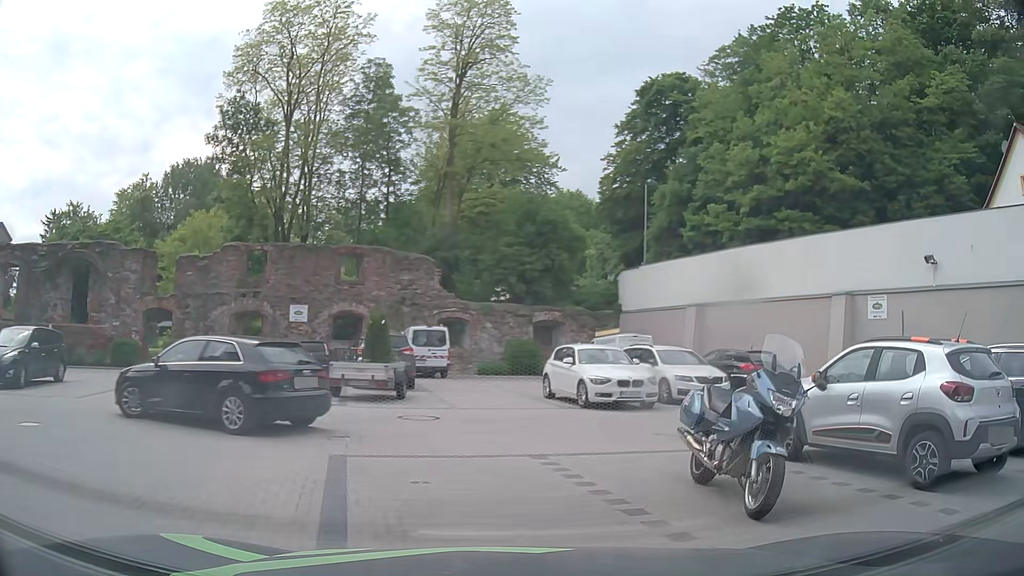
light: Day
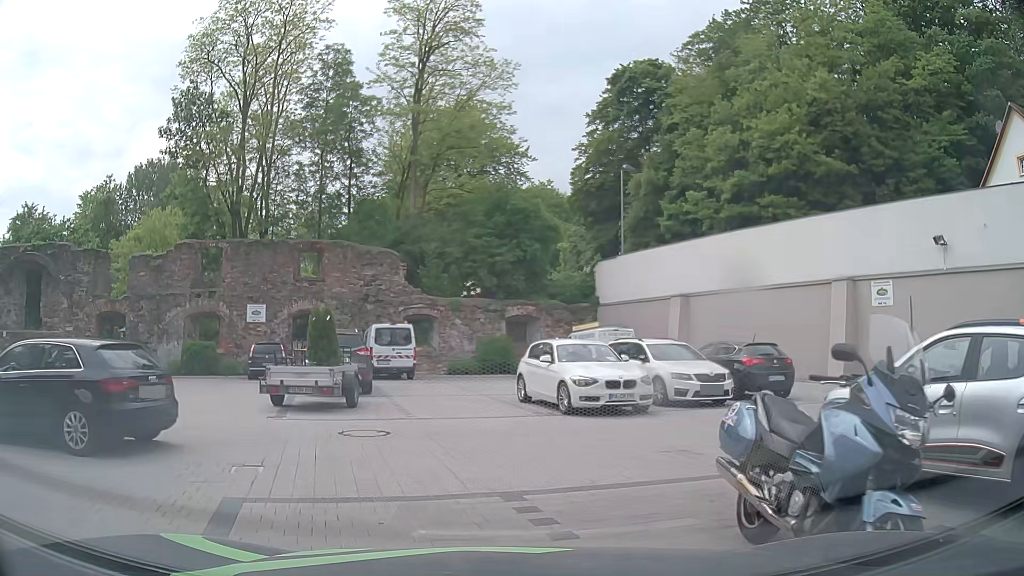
(+0.2, +2.3) m; +4°
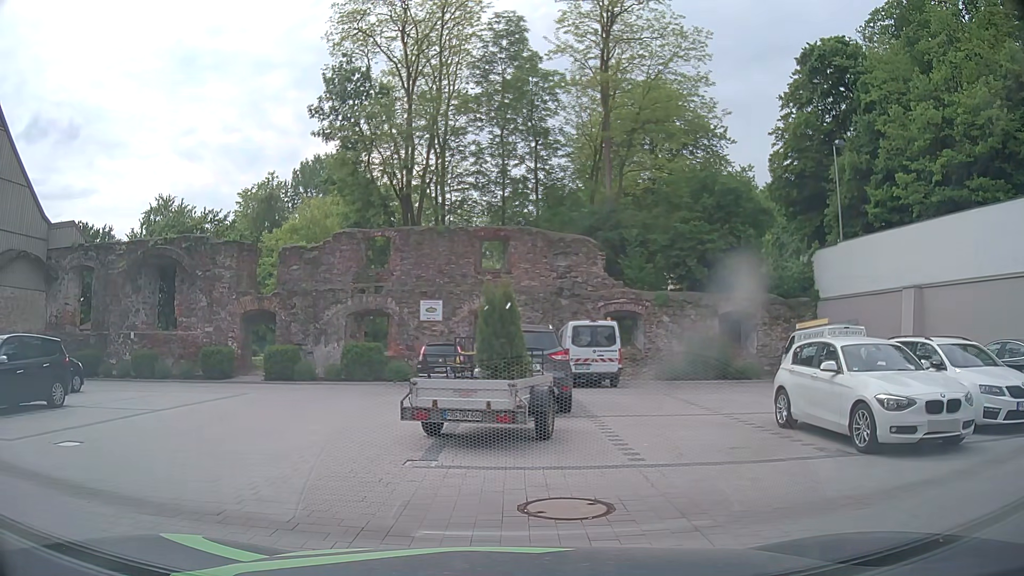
(-0.5, +4.3) m; -16°
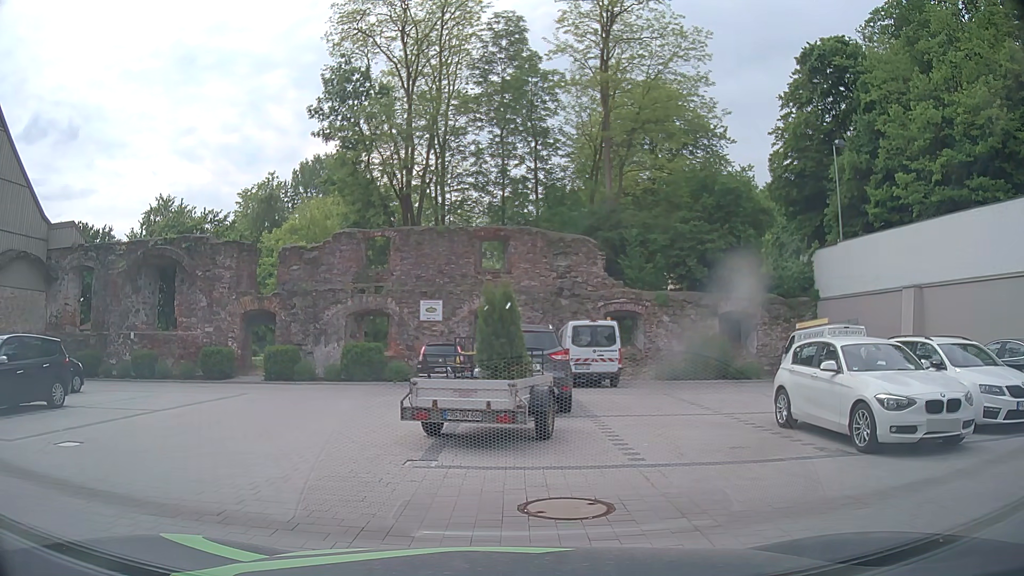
(0.0, 0.0) m; 0°
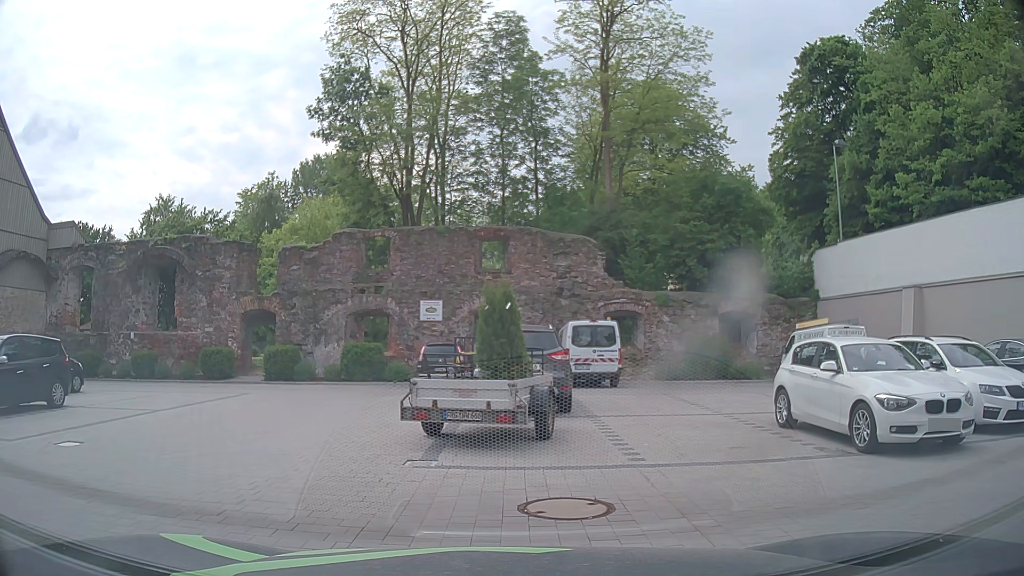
(0.0, 0.0) m; 0°
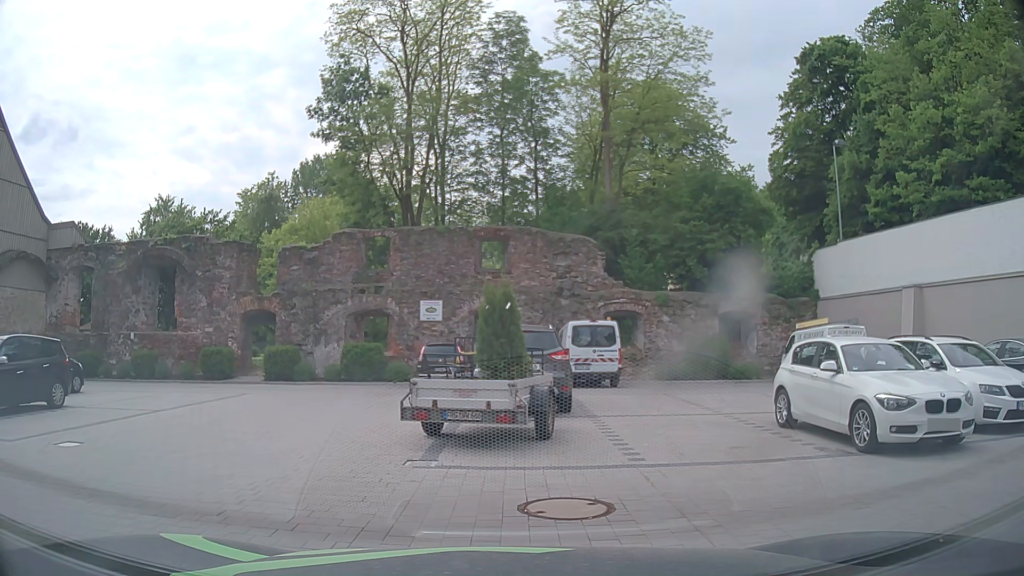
(0.0, 0.0) m; 0°
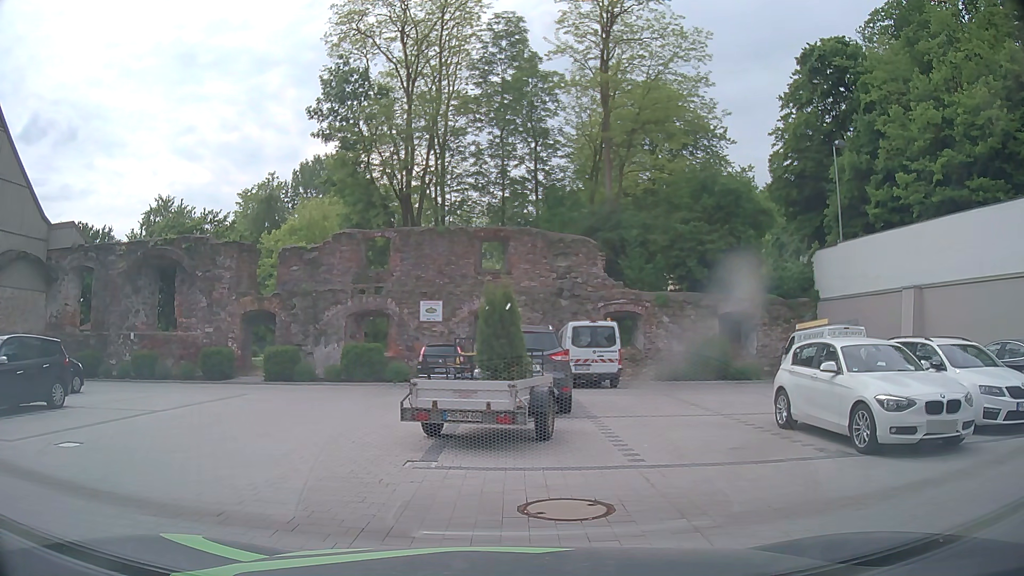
(0.0, 0.0) m; 0°
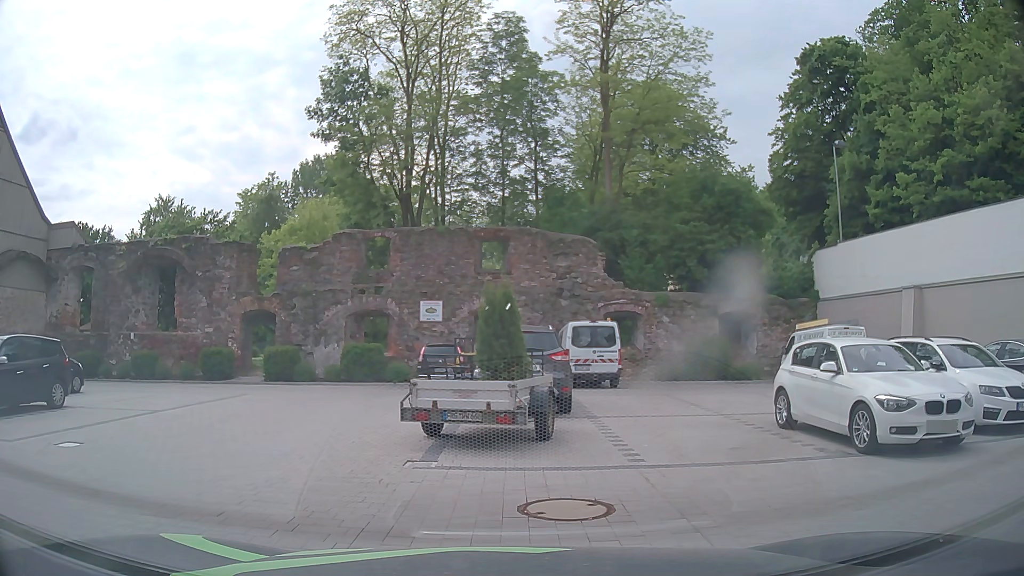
(0.0, 0.0) m; 0°
